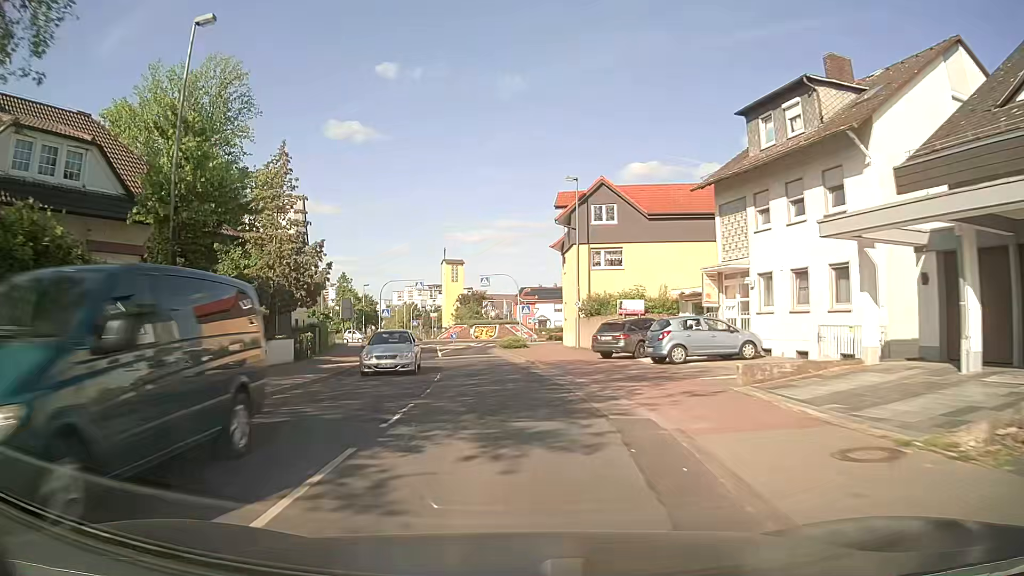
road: secondary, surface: asphalt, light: Day
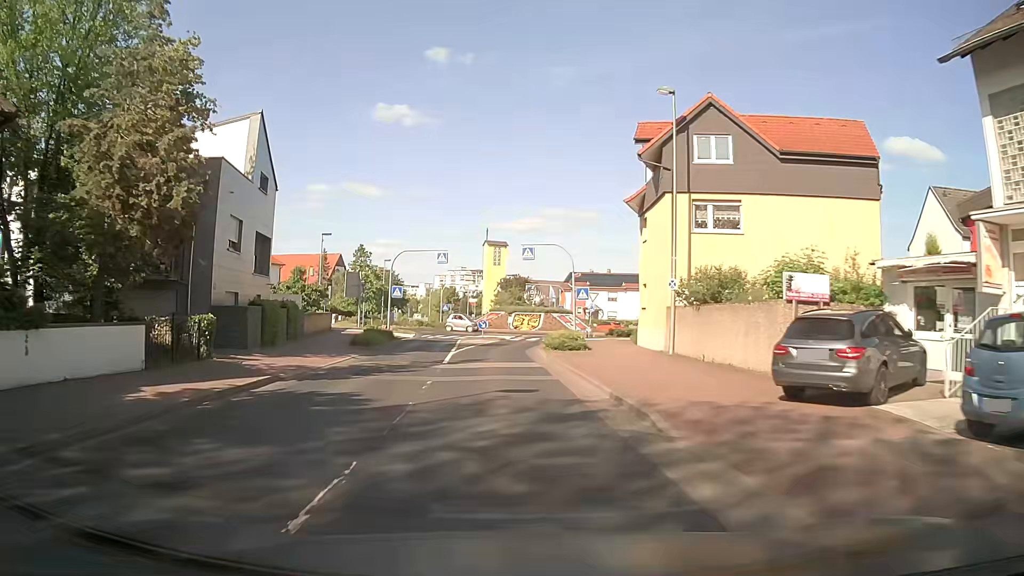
(-0.5, +14.8) m; -4°
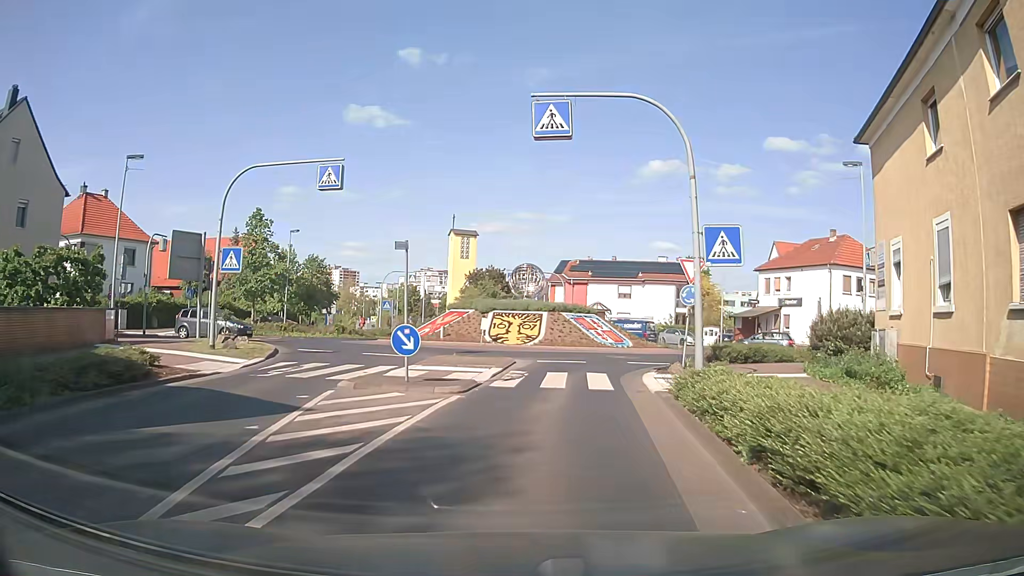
(-0.5, +27.7) m; +2°
(+1, +10) (+2, +20) (+8, +28) (+13, +37) (+11, +46) (+3, +53) (-1, +62) (-4, +71) (-7, +81) (-11, +90) m
